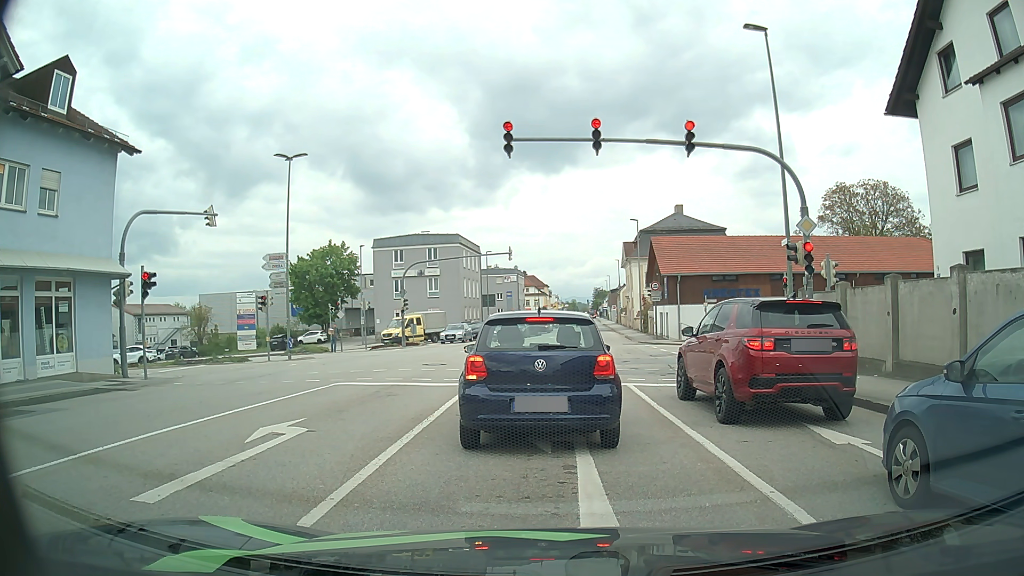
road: tertiary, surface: asphalt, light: Day
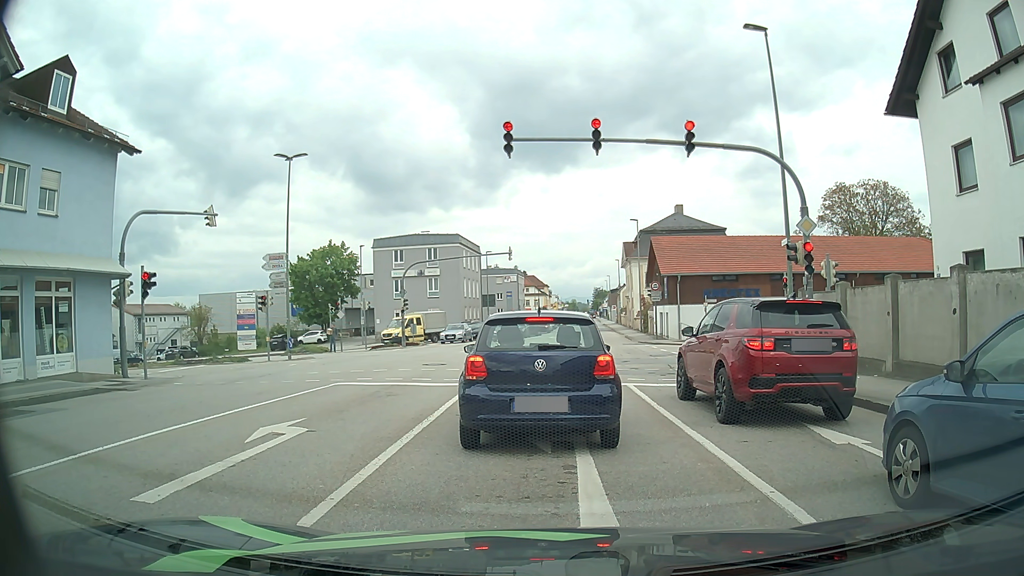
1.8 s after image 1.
(0.0, 0.0) m; 0°
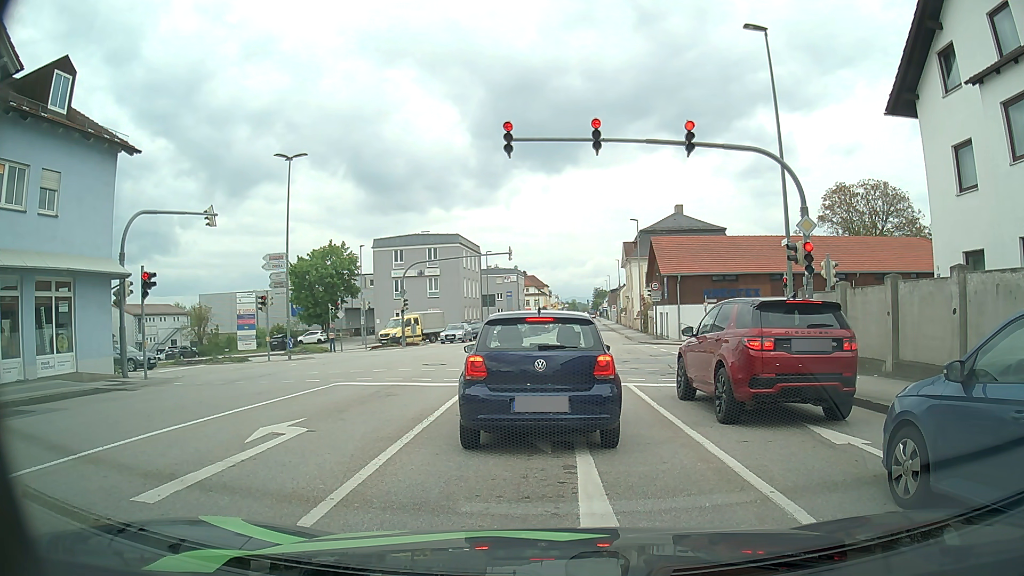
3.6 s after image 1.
(0.0, 0.0) m; 0°
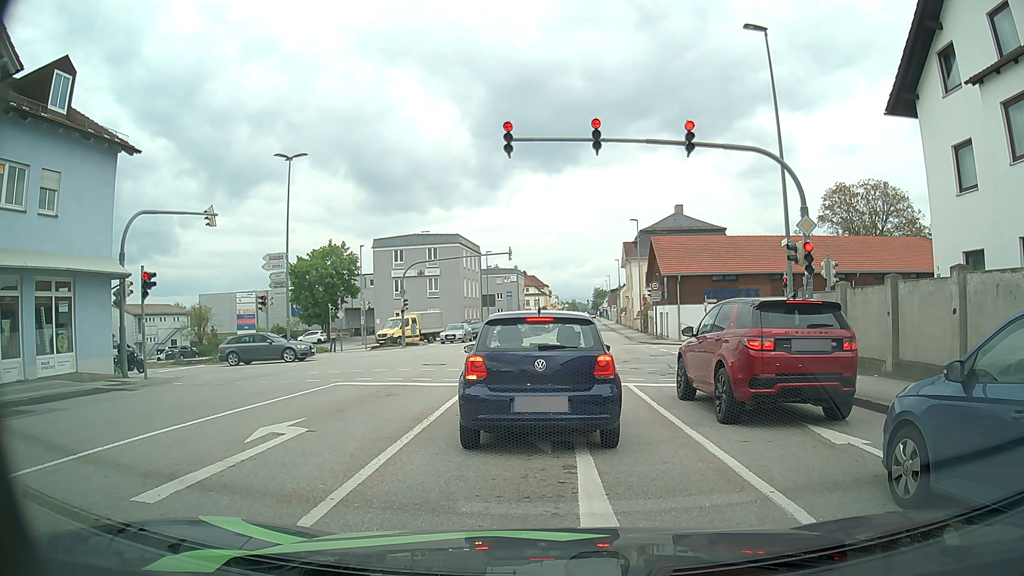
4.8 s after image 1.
(0.0, 0.0) m; 0°
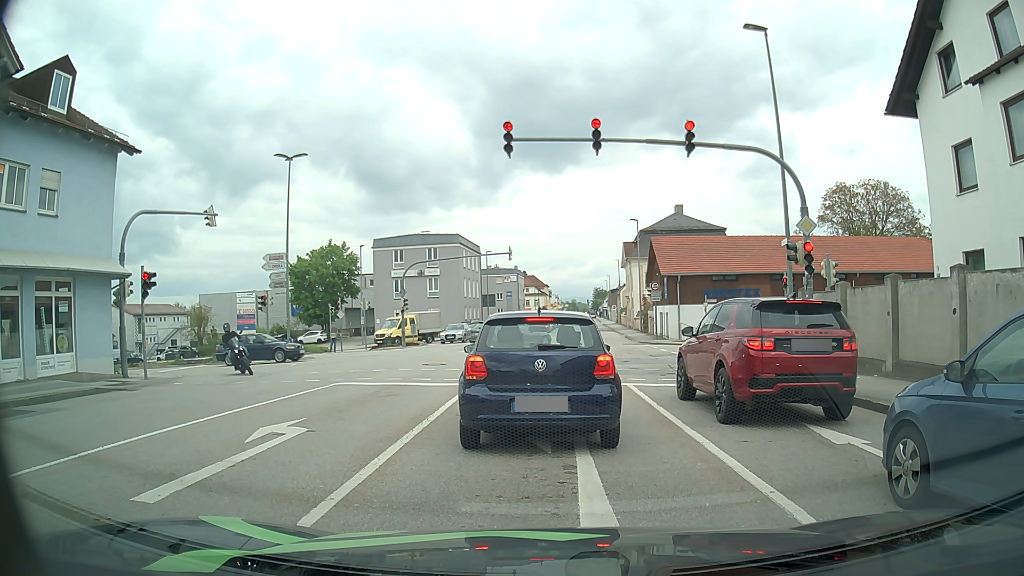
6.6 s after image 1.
(0.0, 0.0) m; 0°
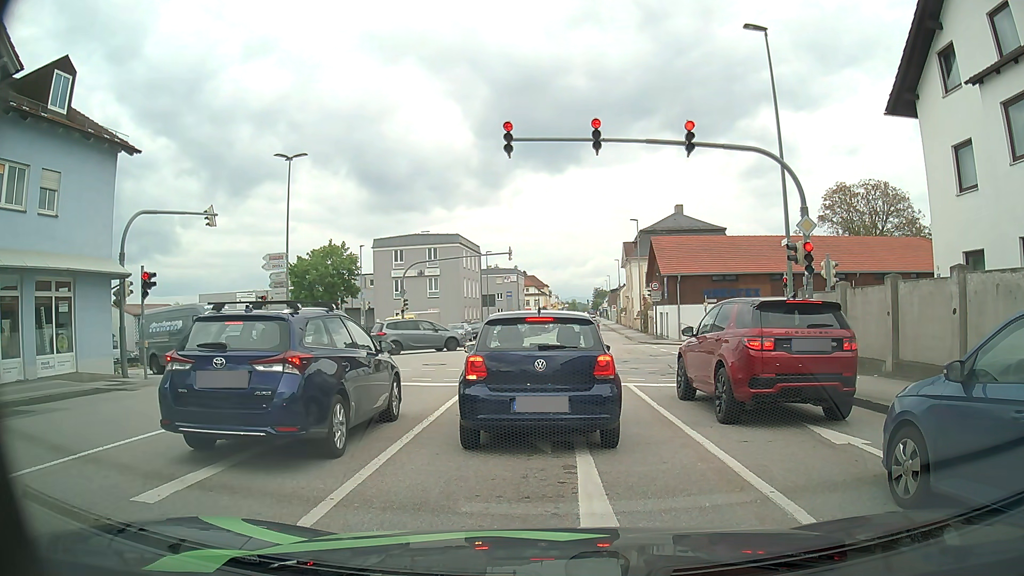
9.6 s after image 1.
(0.0, 0.0) m; 0°
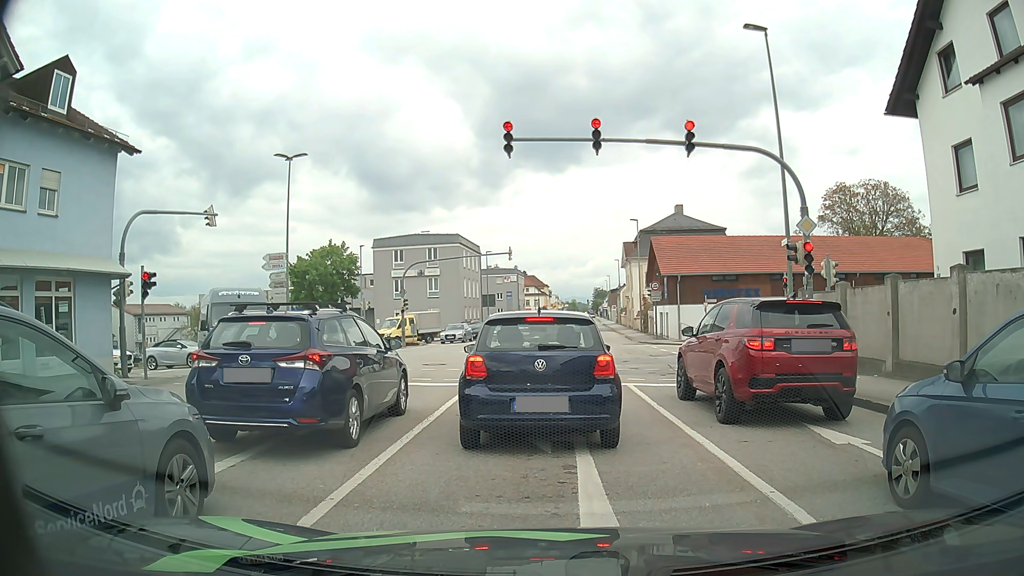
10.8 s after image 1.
(0.0, 0.0) m; 0°
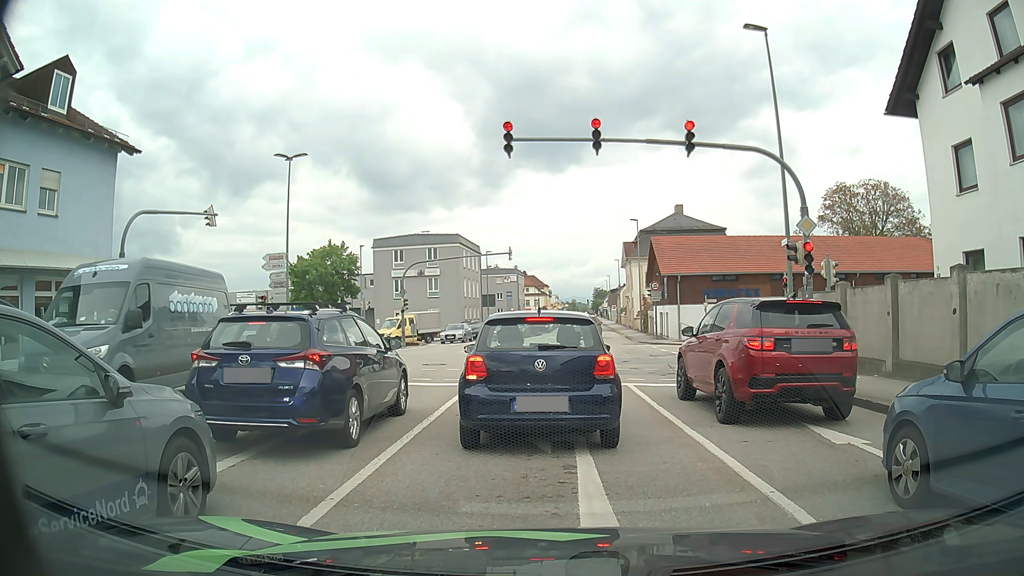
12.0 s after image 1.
(0.0, 0.0) m; 0°
(0, +10) (0, +20) (-1, +30) (-6, +38) (-15, +41) (-25, +41) (-35, +41) (-45, +40) (-55, +40) (-65, +41) m
